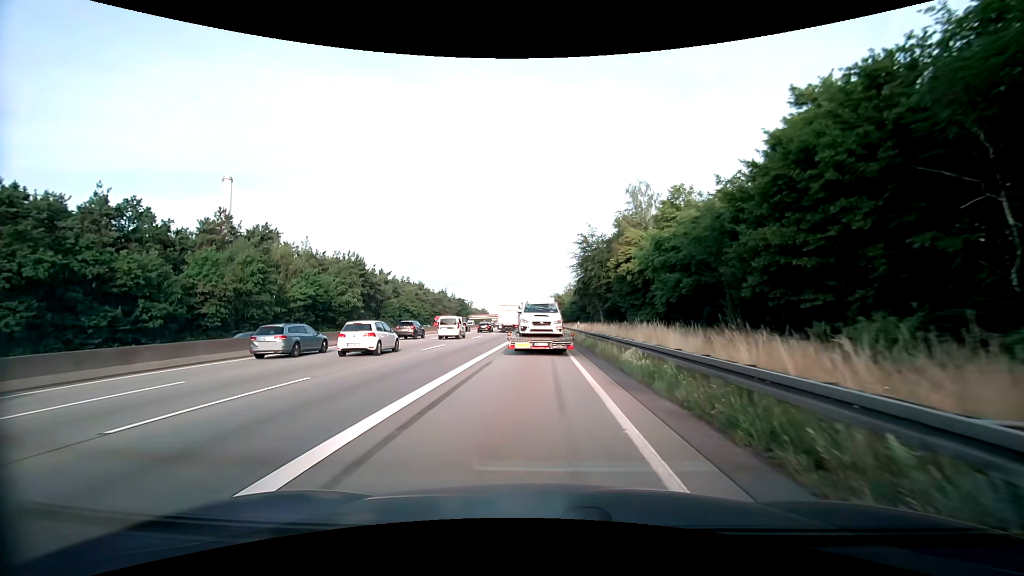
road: motorway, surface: asphalt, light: Day
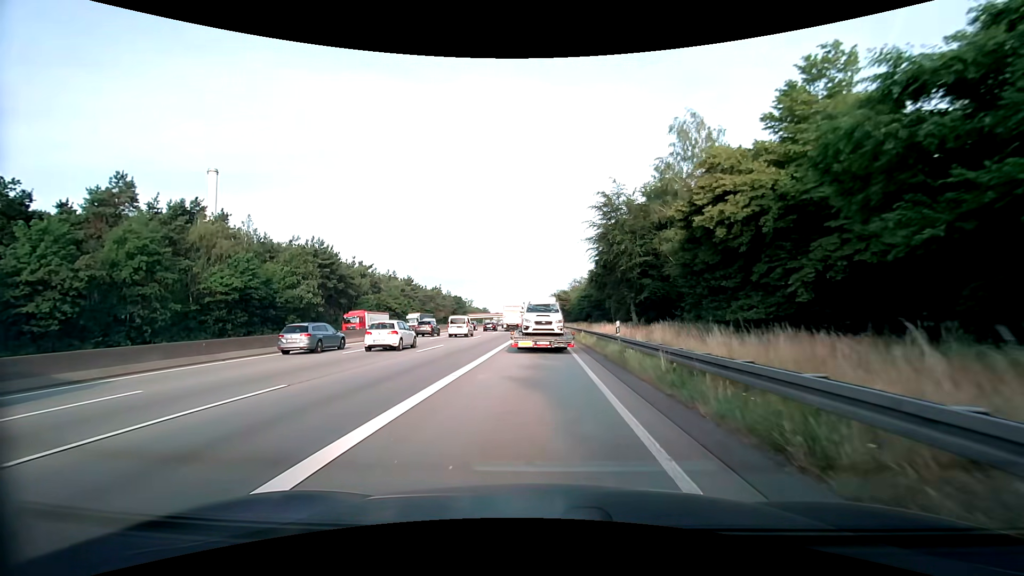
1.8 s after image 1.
(-0.1, +19.7) m; 0°
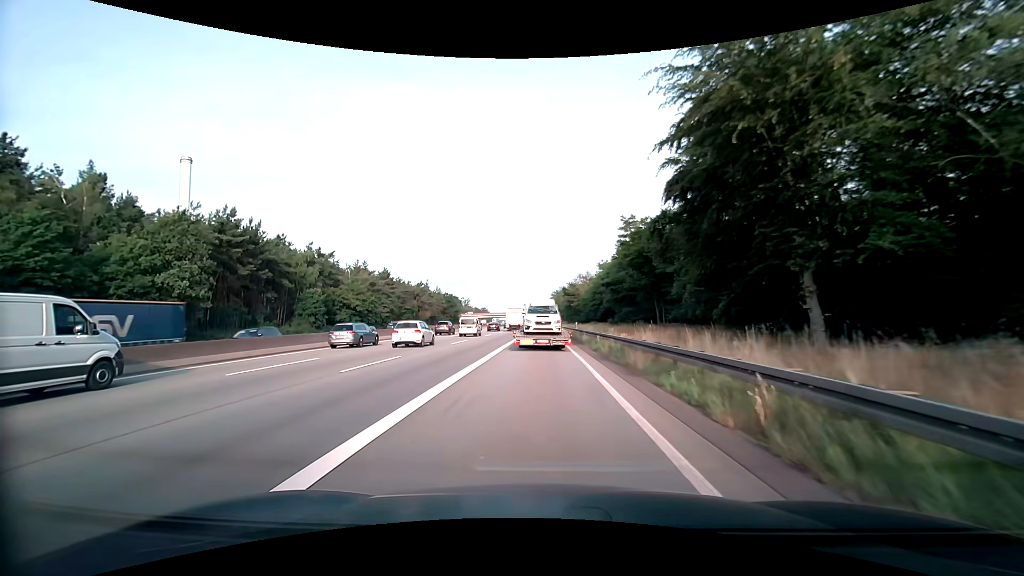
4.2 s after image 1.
(-0.1, +27.2) m; 0°
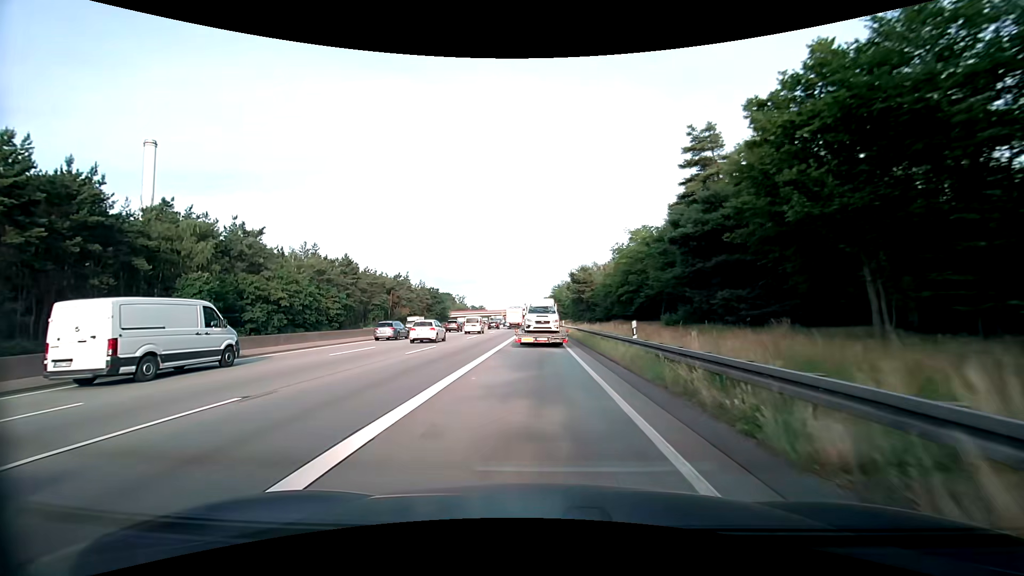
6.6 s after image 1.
(+0.1, +28.8) m; 0°
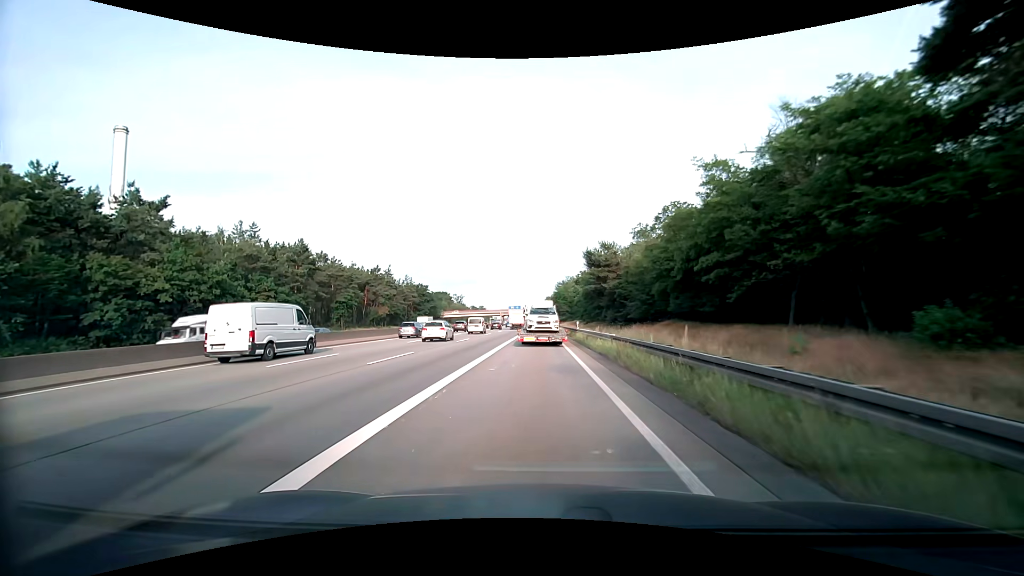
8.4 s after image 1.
(-0.1, +22.7) m; 0°
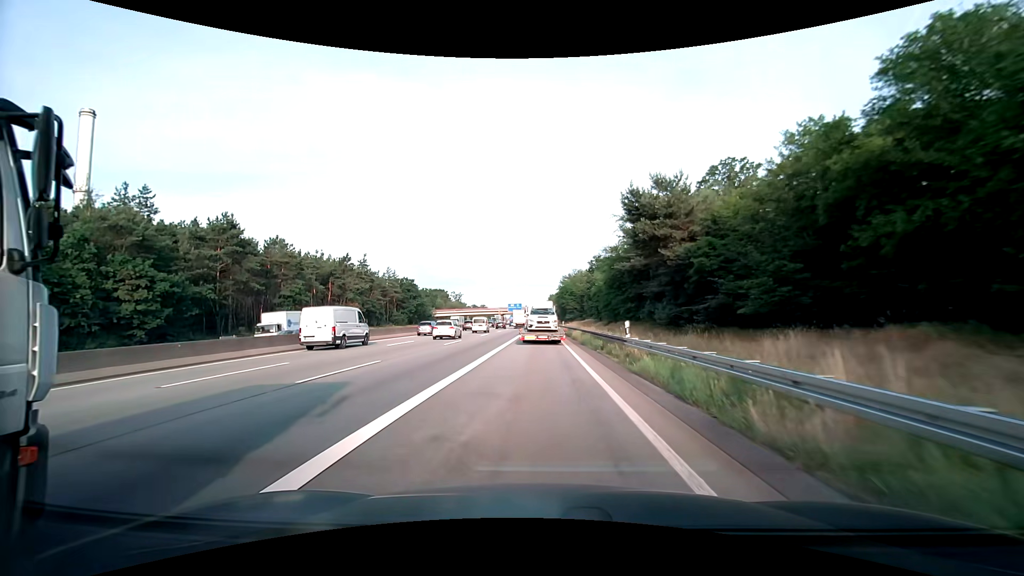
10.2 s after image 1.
(0.0, +23.2) m; -1°
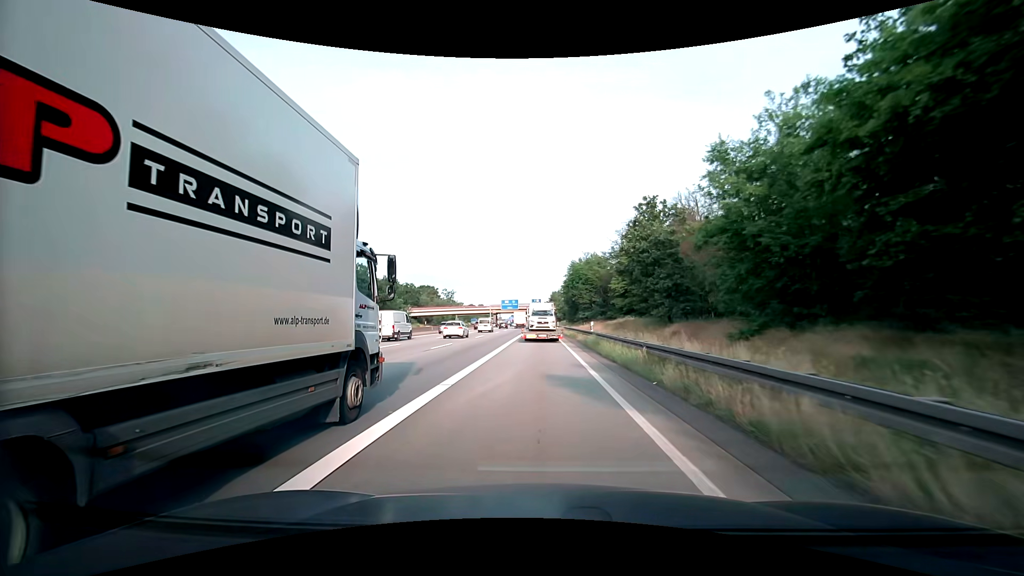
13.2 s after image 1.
(+0.1, +39.7) m; 0°
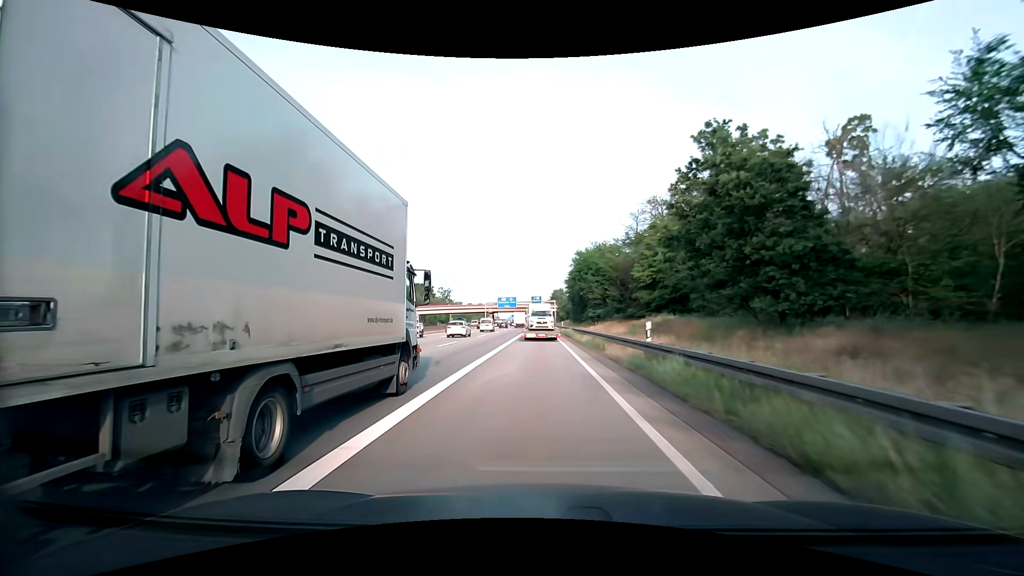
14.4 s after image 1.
(-0.1, +16.3) m; 0°
(0, +10) (0, +20) (0, +30) (0, +40) (0, +50) (0, +60) (0, +70) (-1, +80) (-1, +90) (-1, +100) m
